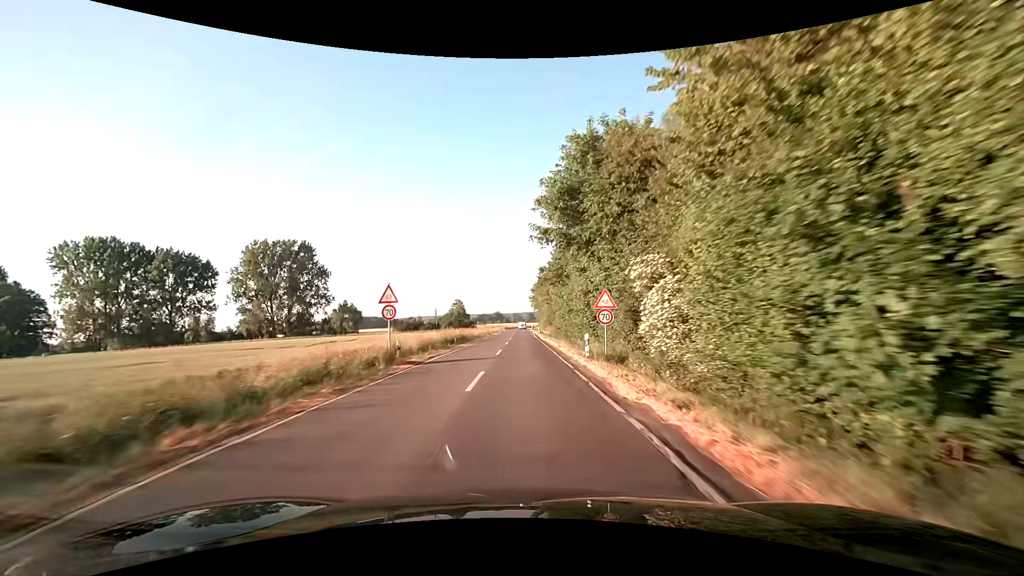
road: secondary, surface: asphalt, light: Day
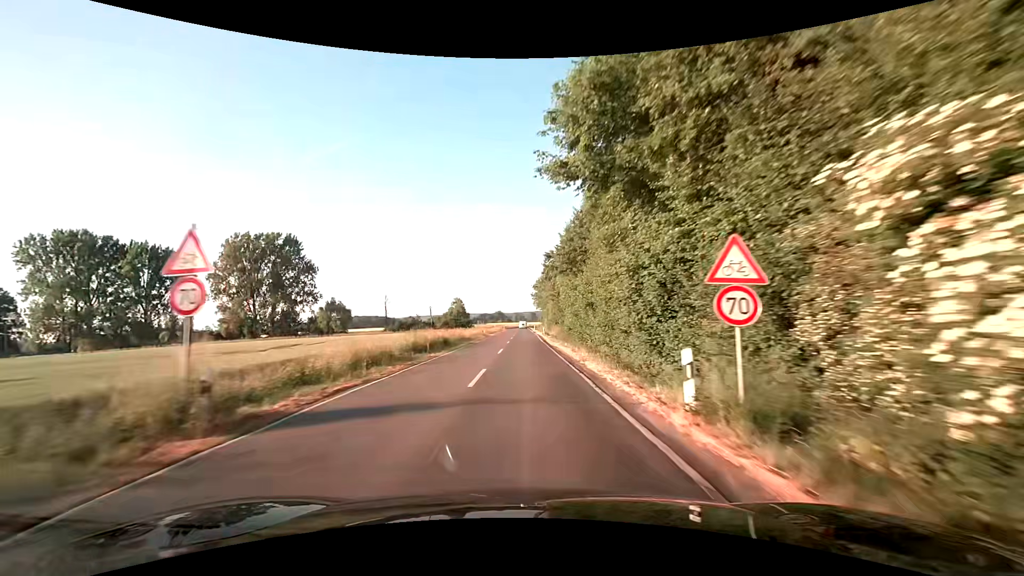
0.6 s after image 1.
(0.0, +11.6) m; -1°
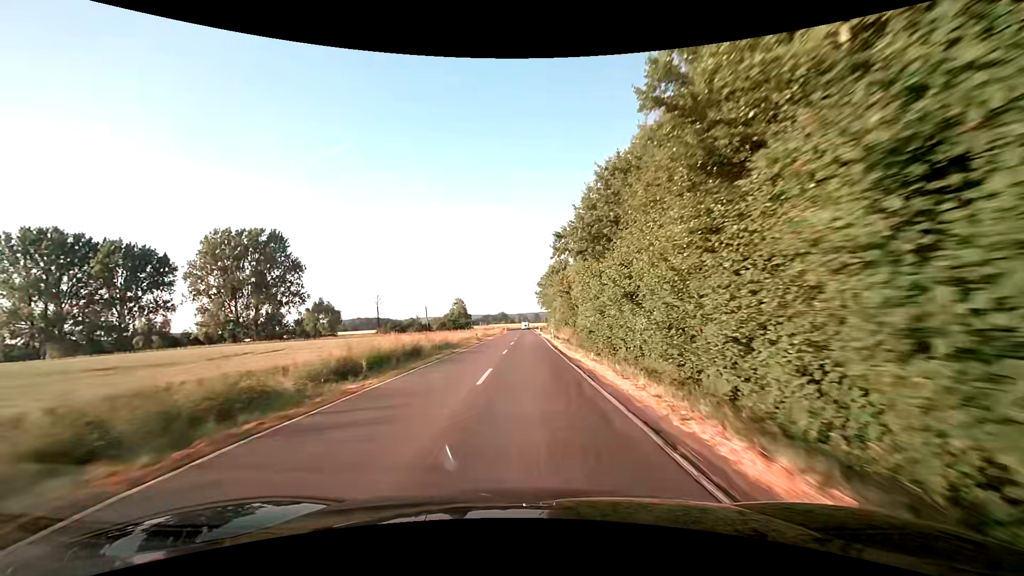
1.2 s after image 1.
(+0.1, +11.3) m; 0°
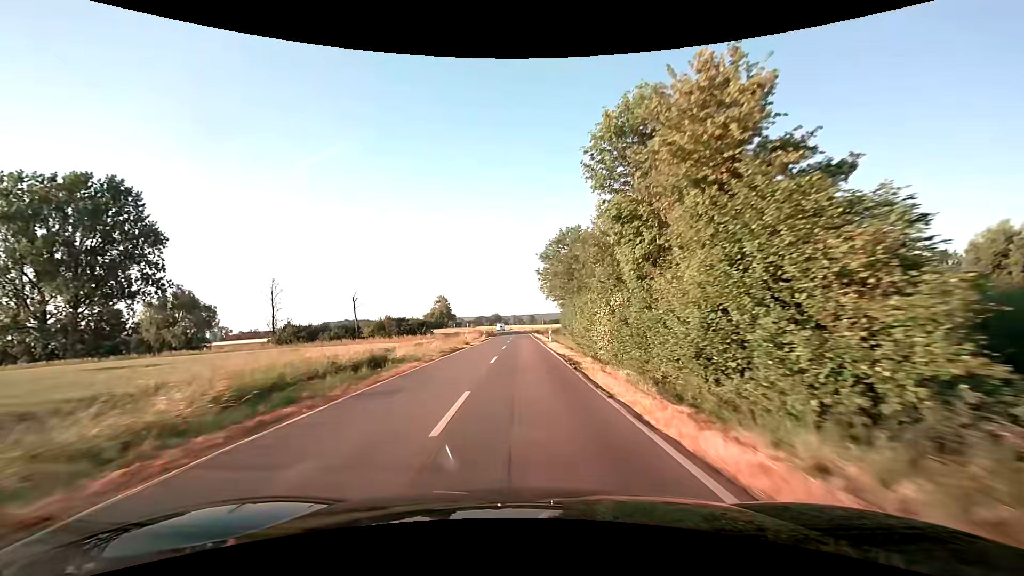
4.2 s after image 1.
(+0.2, +53.4) m; +1°
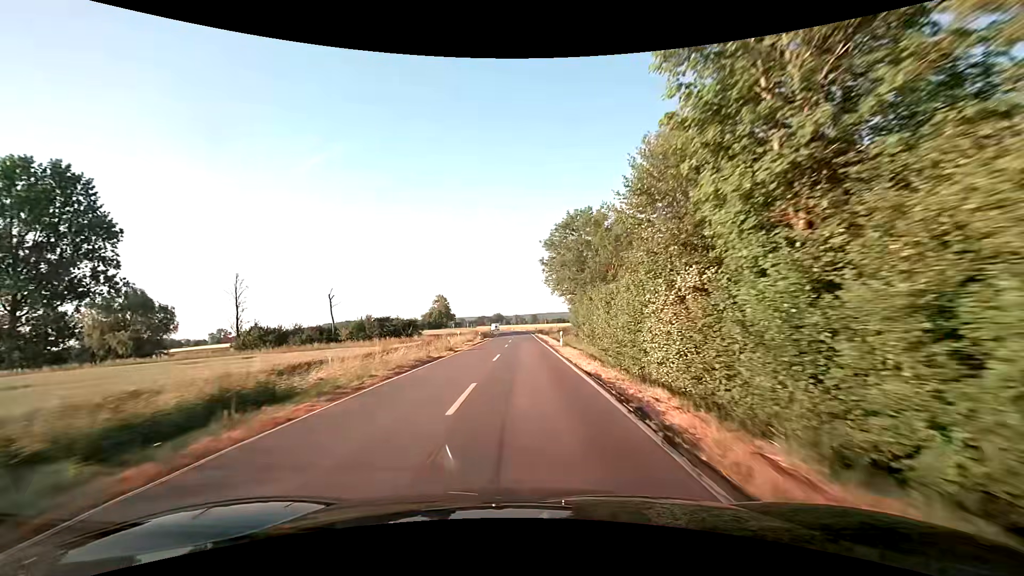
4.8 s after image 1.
(-0.1, +10.7) m; 0°
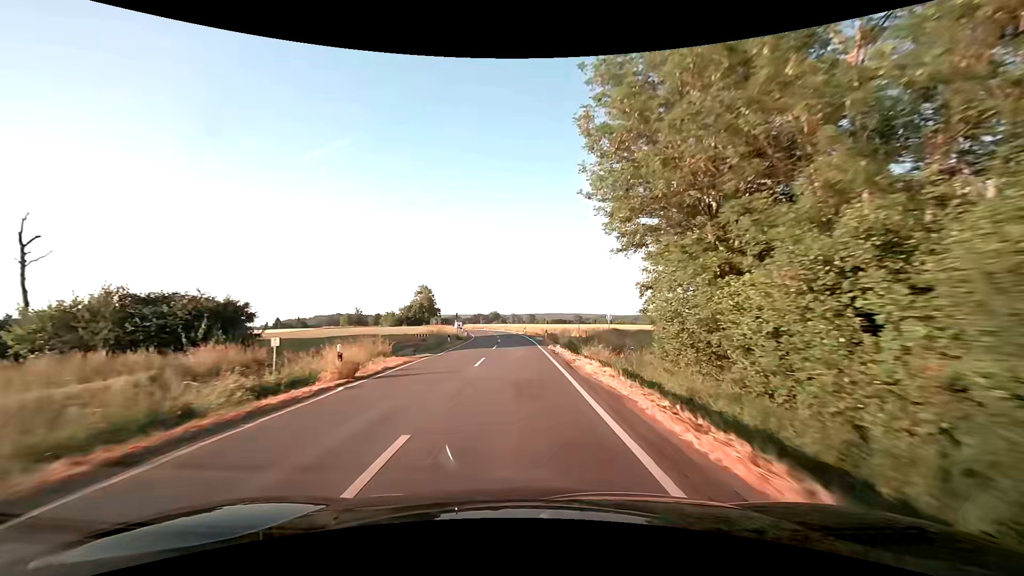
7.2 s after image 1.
(-0.1, +43.2) m; 0°
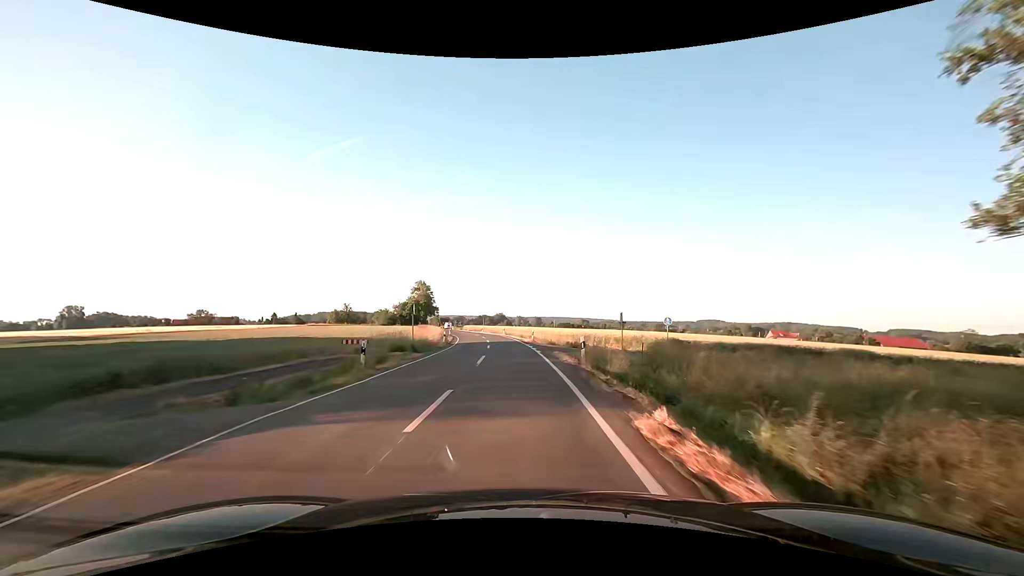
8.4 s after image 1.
(-0.1, +21.7) m; -1°
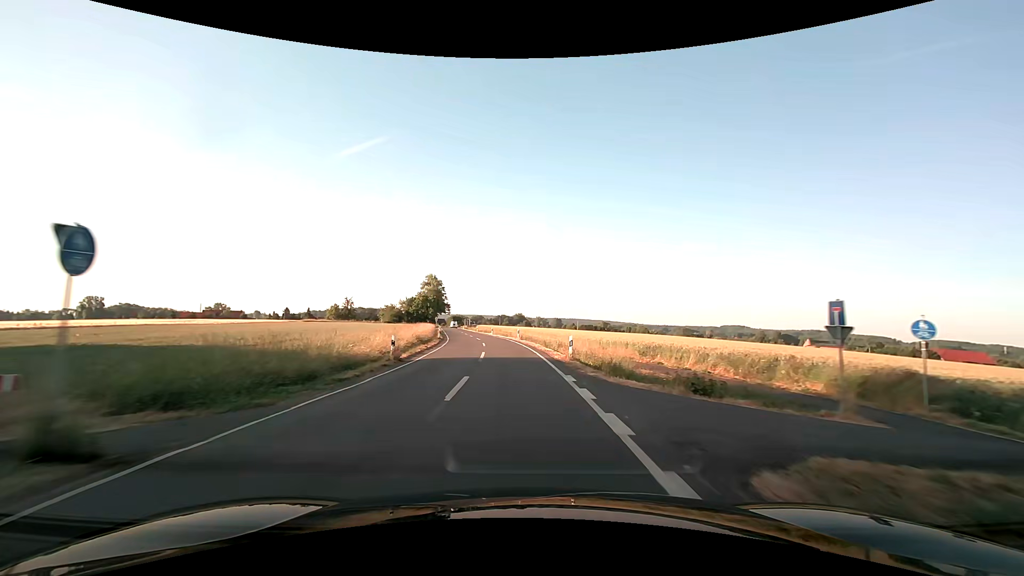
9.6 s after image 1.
(-0.2, +21.7) m; -2°
(0, +10) (0, +20) (-1, +30) (-2, +40) (-3, +50) (-5, +60) (-6, +70) (-8, +79) (-10, +89) (-12, +99) m
